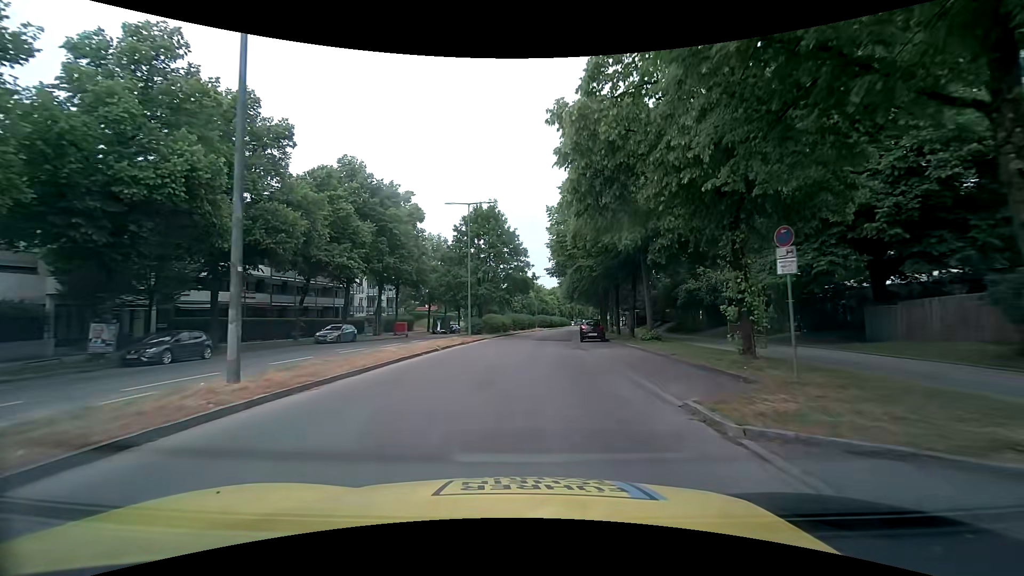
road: residential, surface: asphalt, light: Day
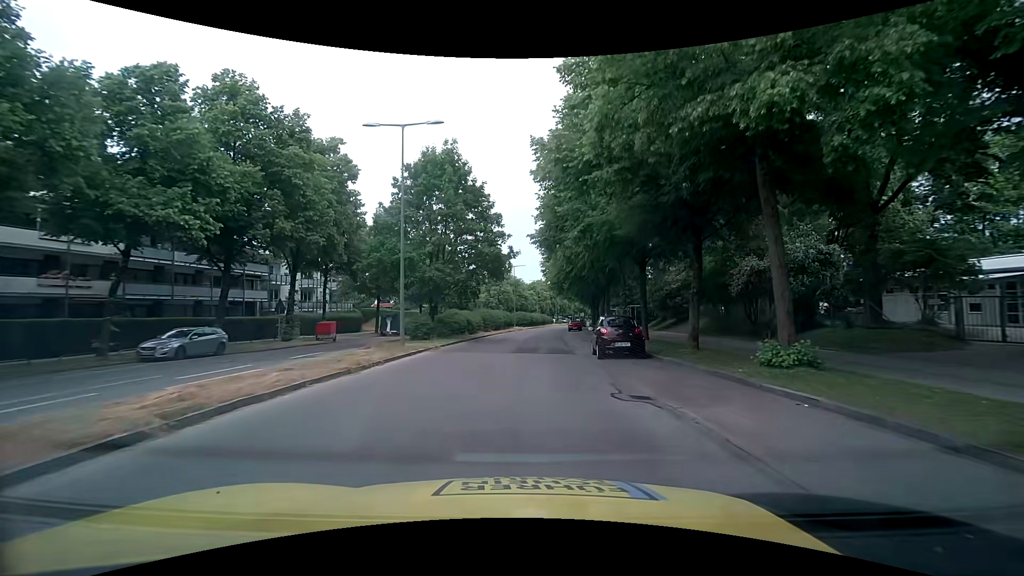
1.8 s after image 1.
(+0.3, +15.6) m; +3°
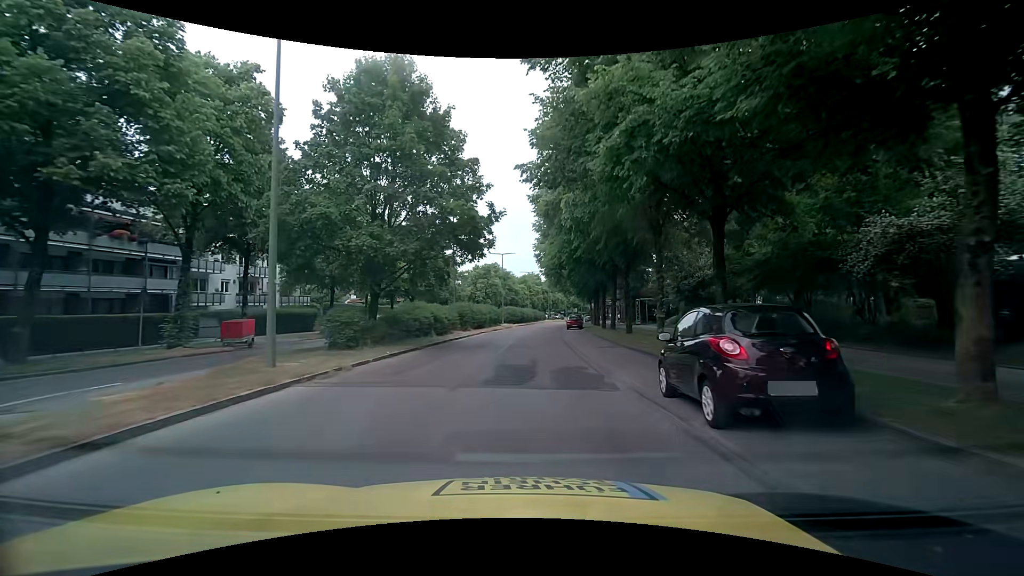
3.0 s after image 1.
(+0.1, +11.1) m; +1°
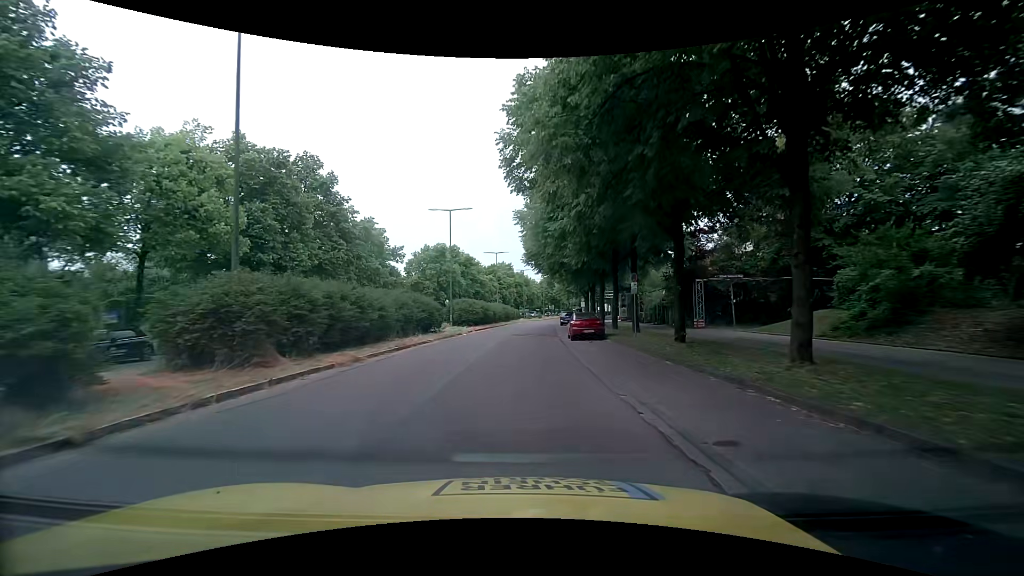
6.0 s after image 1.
(+0.6, +28.9) m; +2°
(0, +10) (0, +20) (+1, +30) (+1, +40) (+2, +50) (+3, +60) (+4, +70) (+5, +80) (+6, +90) (+8, +100) m
